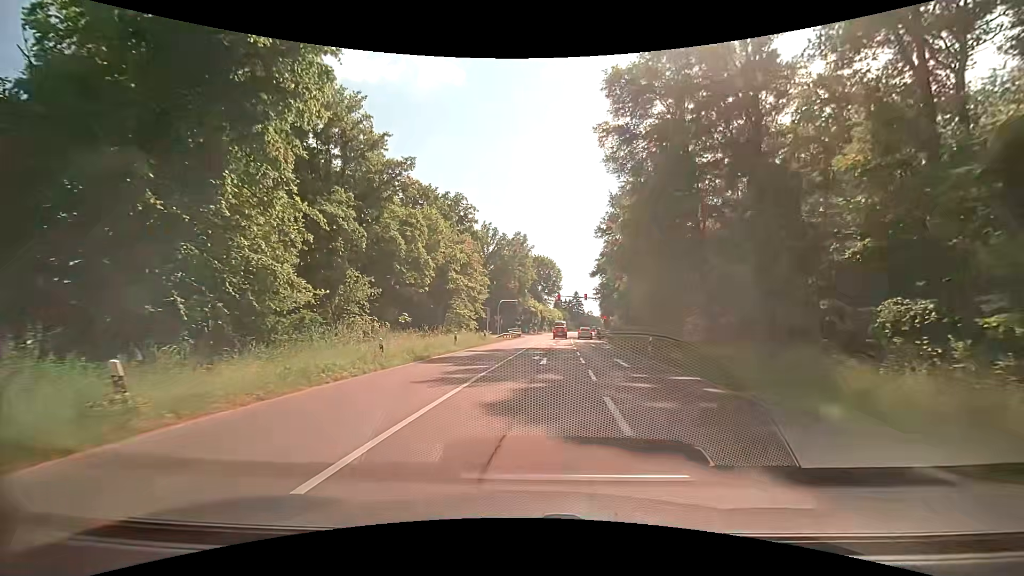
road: secondary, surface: asphalt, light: Day
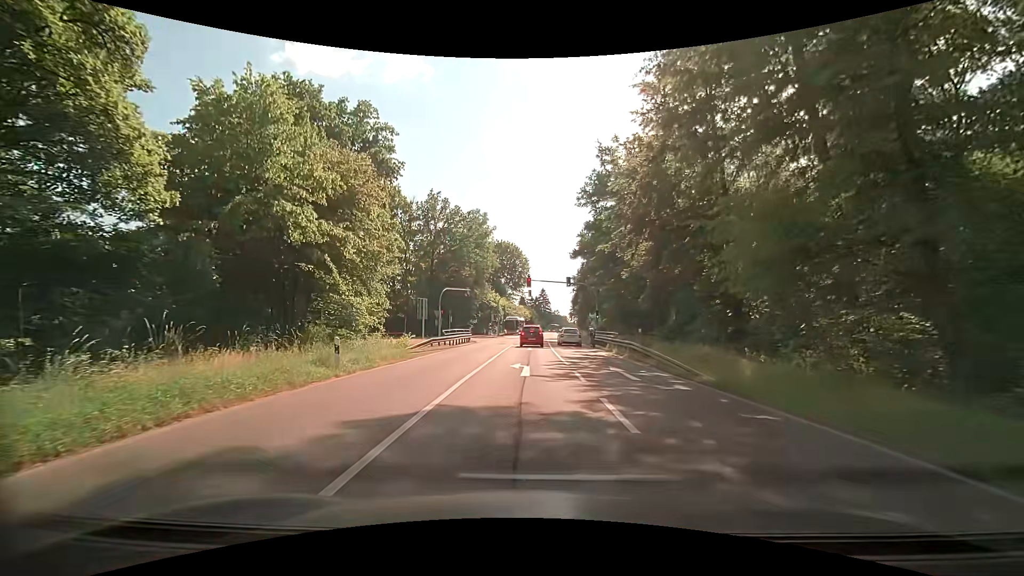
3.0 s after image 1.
(+0.9, +23.9) m; +4°
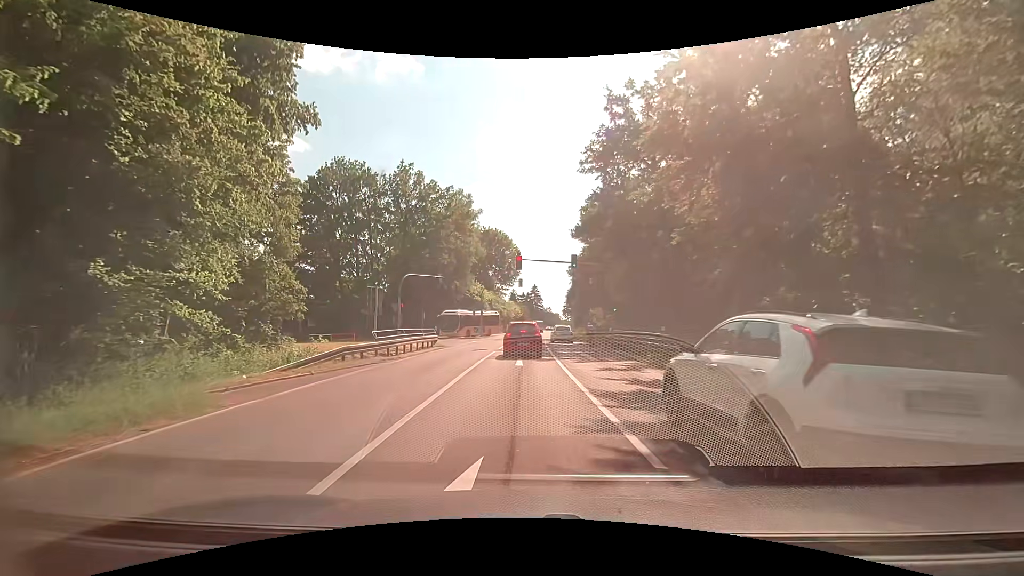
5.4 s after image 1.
(+0.1, +13.3) m; 0°
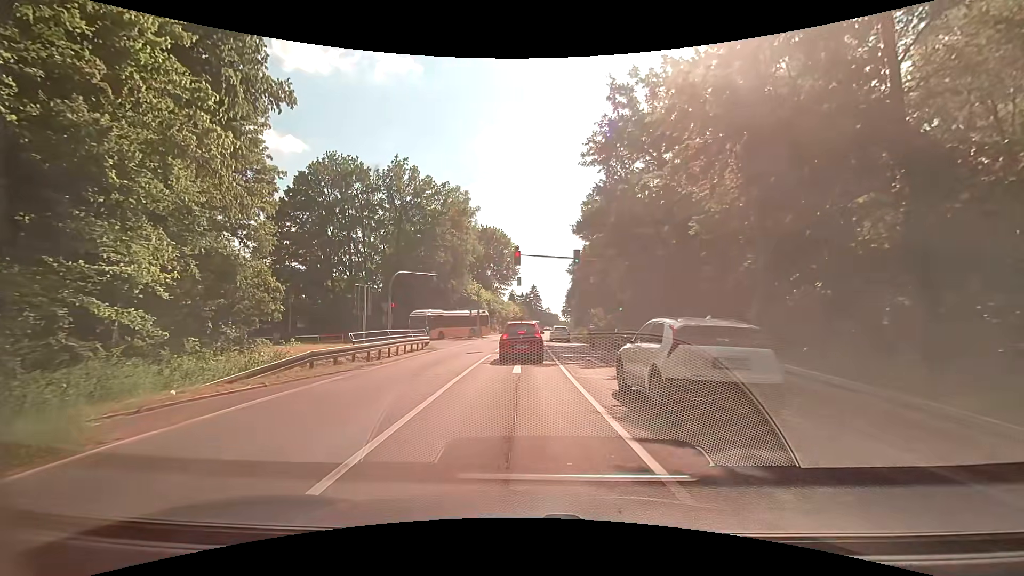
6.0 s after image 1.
(0.0, +2.4) m; 0°
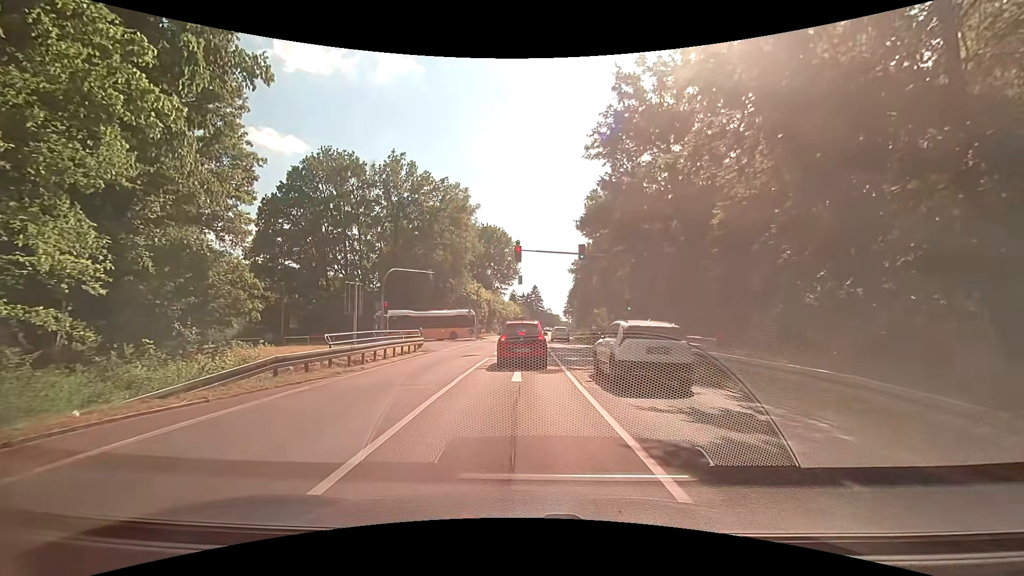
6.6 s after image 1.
(+0.1, +2.2) m; +1°
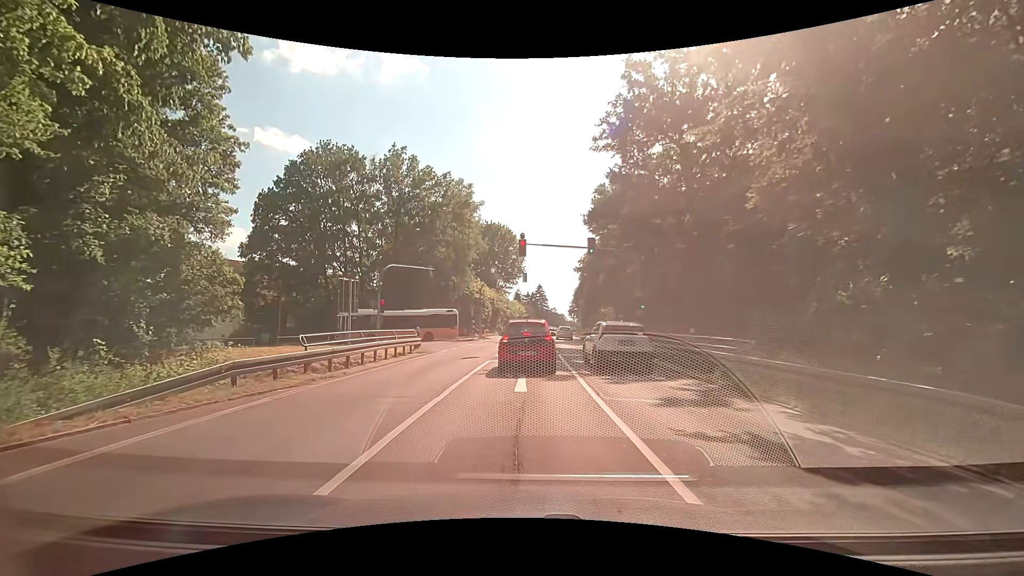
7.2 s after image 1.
(0.0, +2.0) m; +2°
